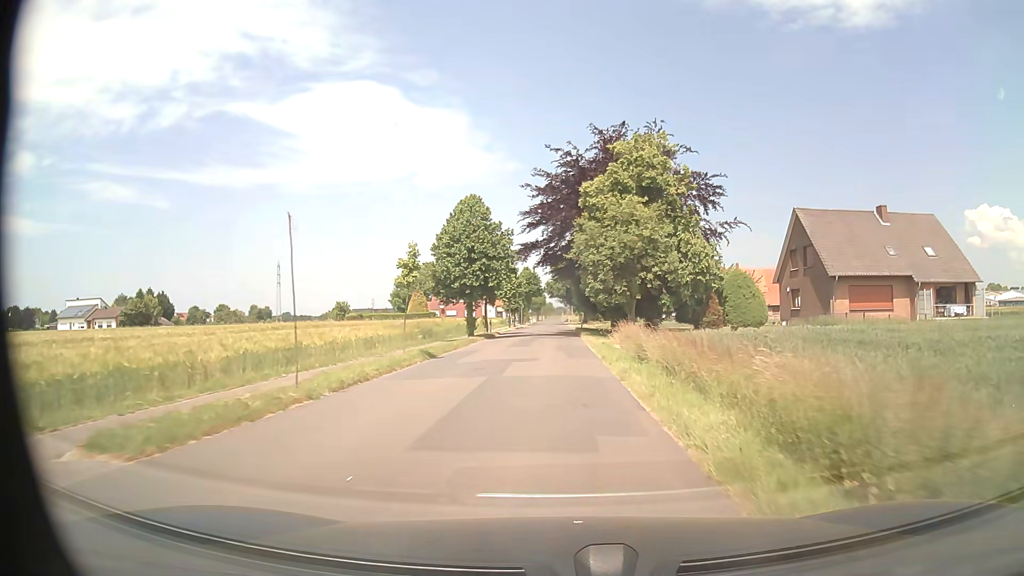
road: residential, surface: asphalt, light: Day
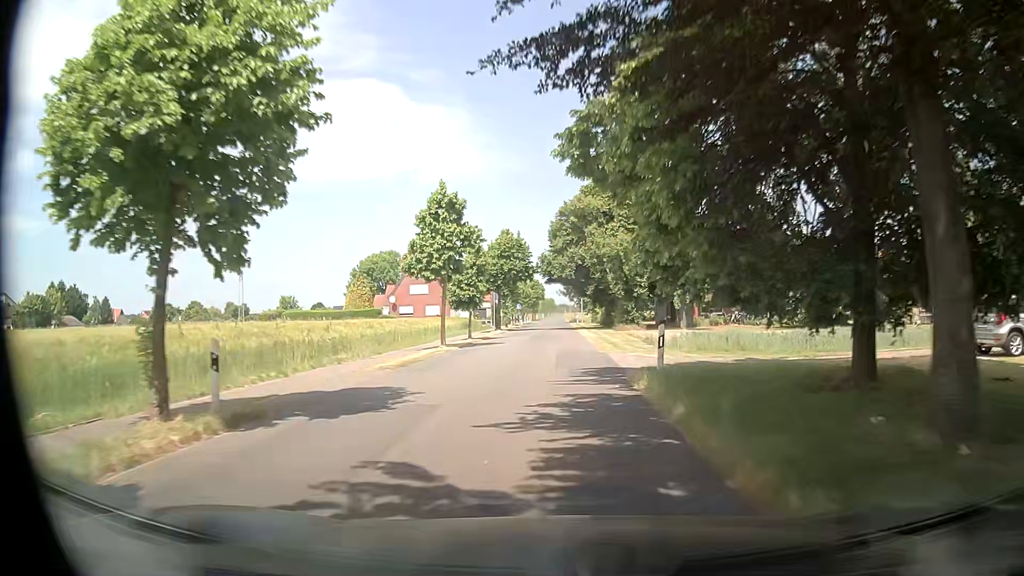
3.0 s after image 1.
(-0.1, +41.2) m; 0°
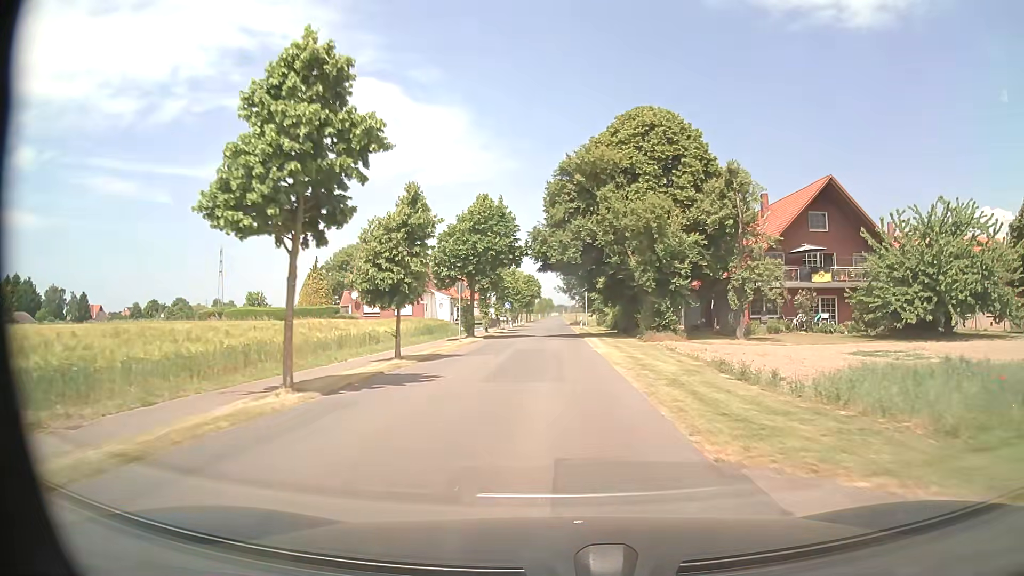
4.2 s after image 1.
(0.0, +16.6) m; +1°
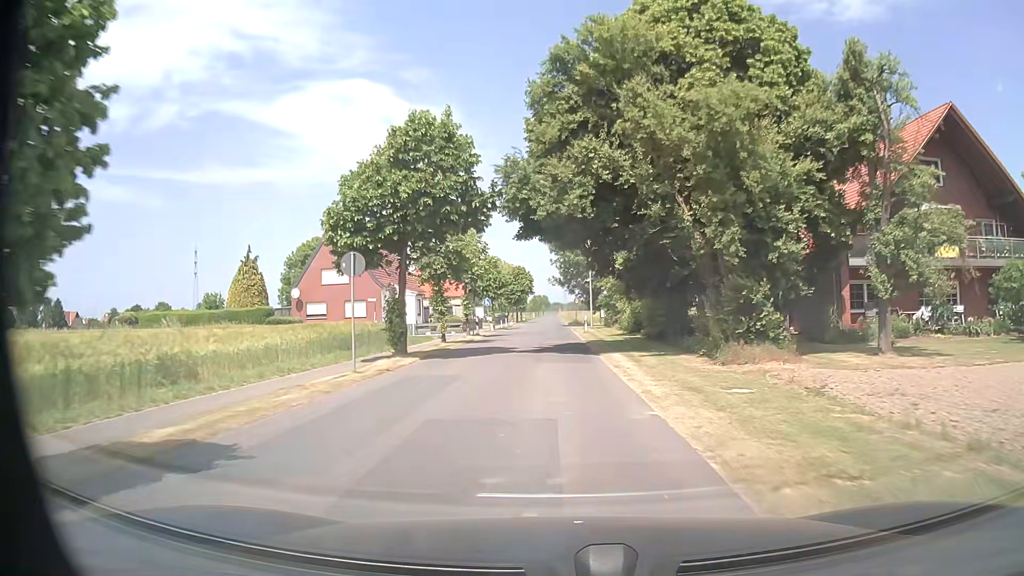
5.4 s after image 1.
(-0.2, +16.6) m; 0°
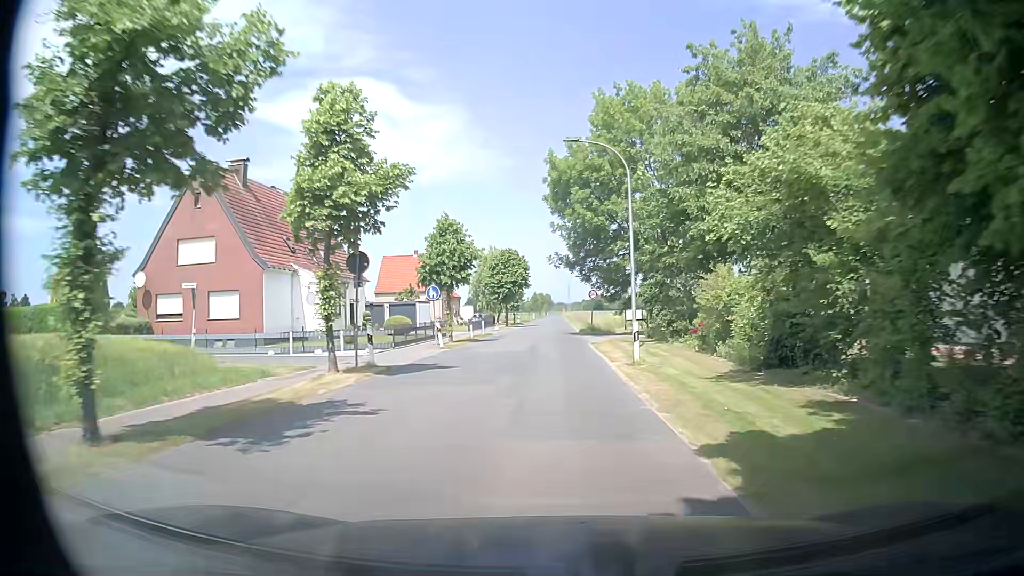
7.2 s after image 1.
(-0.2, +24.8) m; -1°
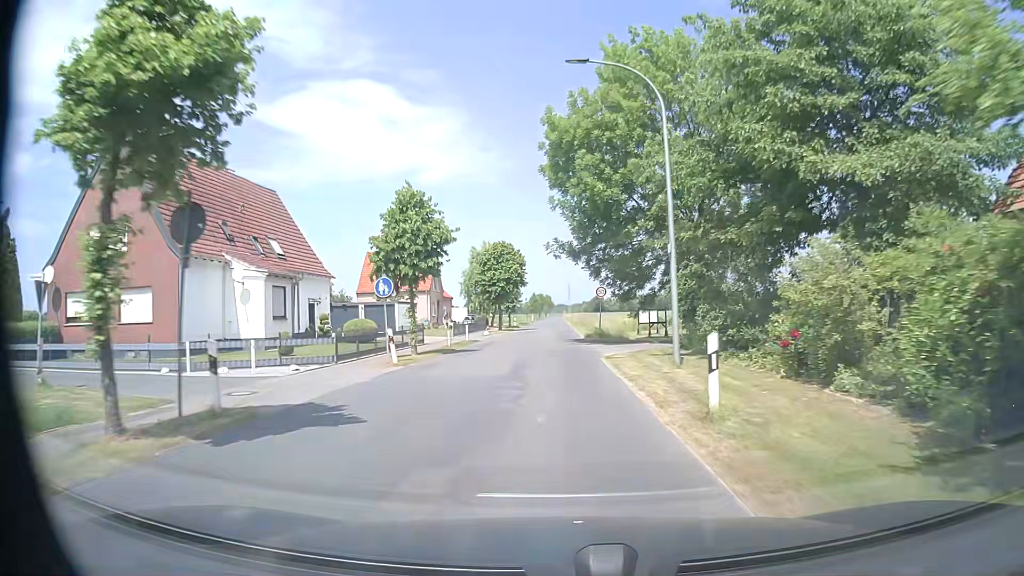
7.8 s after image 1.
(+0.1, +8.3) m; +1°
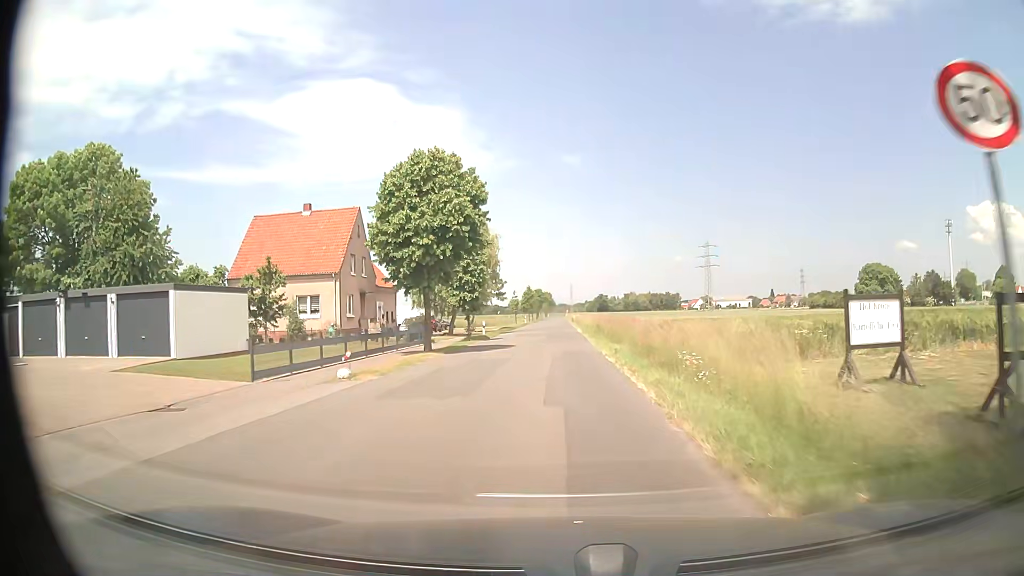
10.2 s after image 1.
(-0.1, +33.3) m; 0°
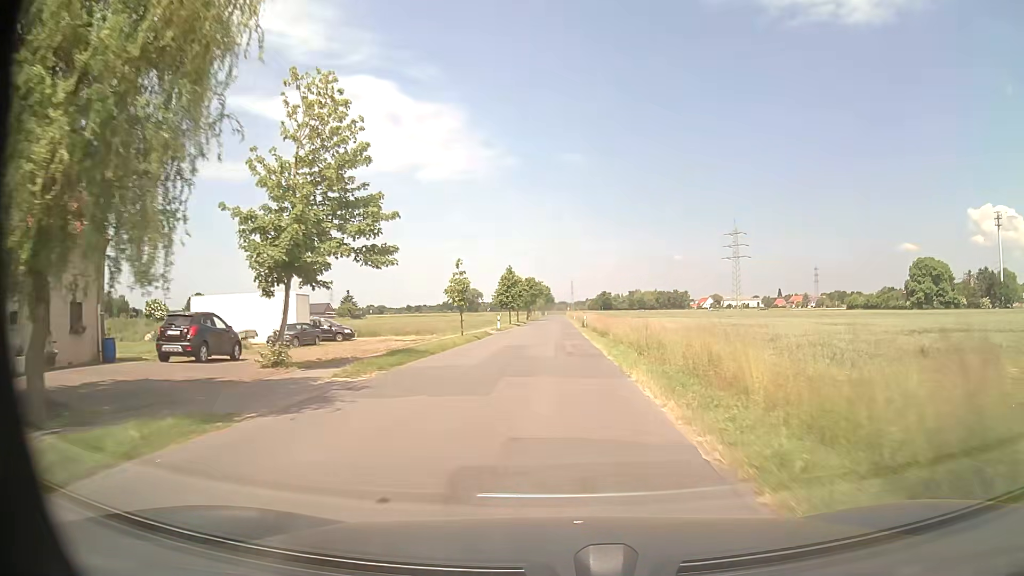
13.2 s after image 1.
(+0.2, +41.9) m; 0°
